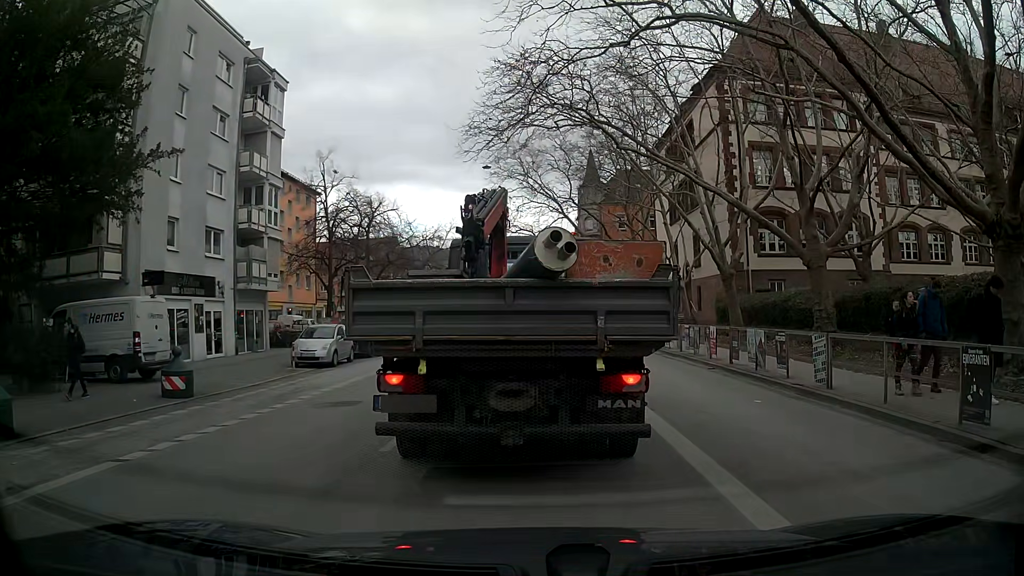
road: secondary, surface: asphalt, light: Day
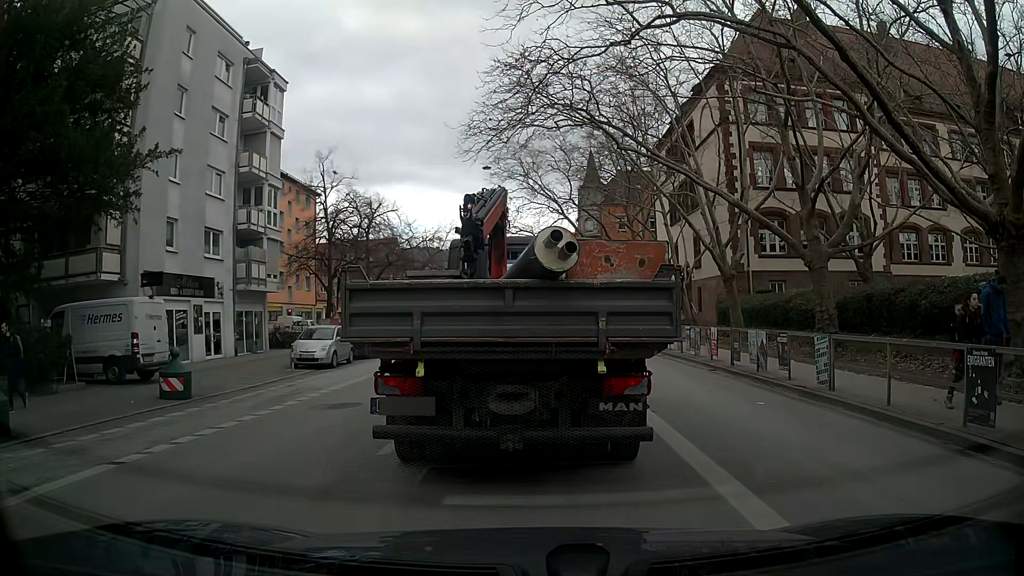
(0.0, +0.2) m; 0°
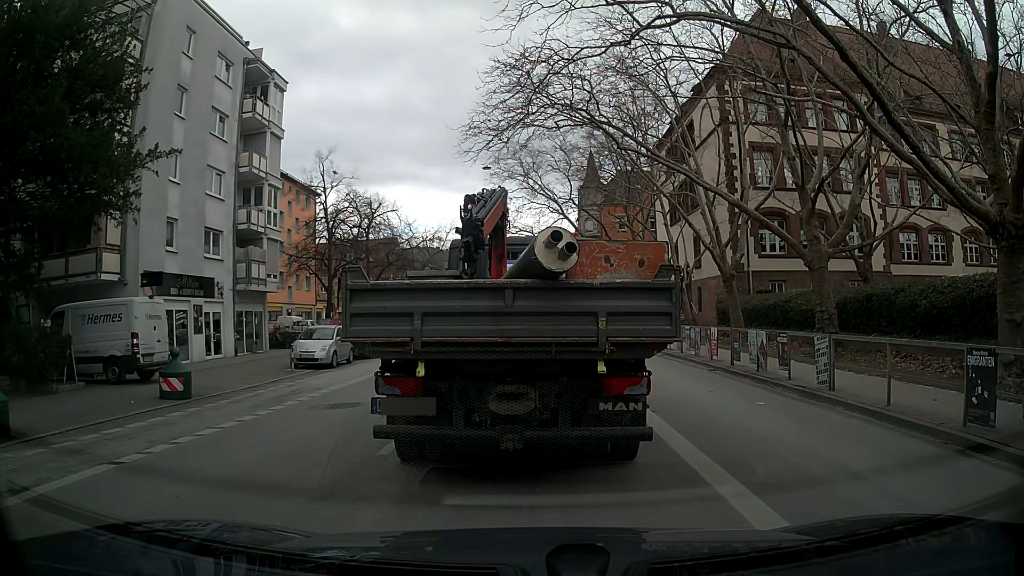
(0.0, 0.0) m; 0°
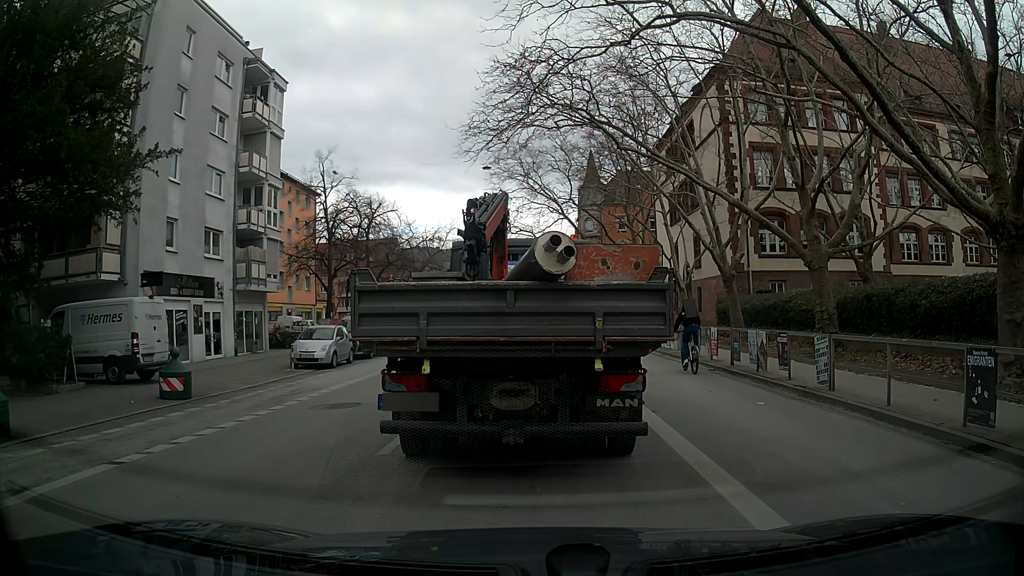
(0.0, 0.0) m; 0°
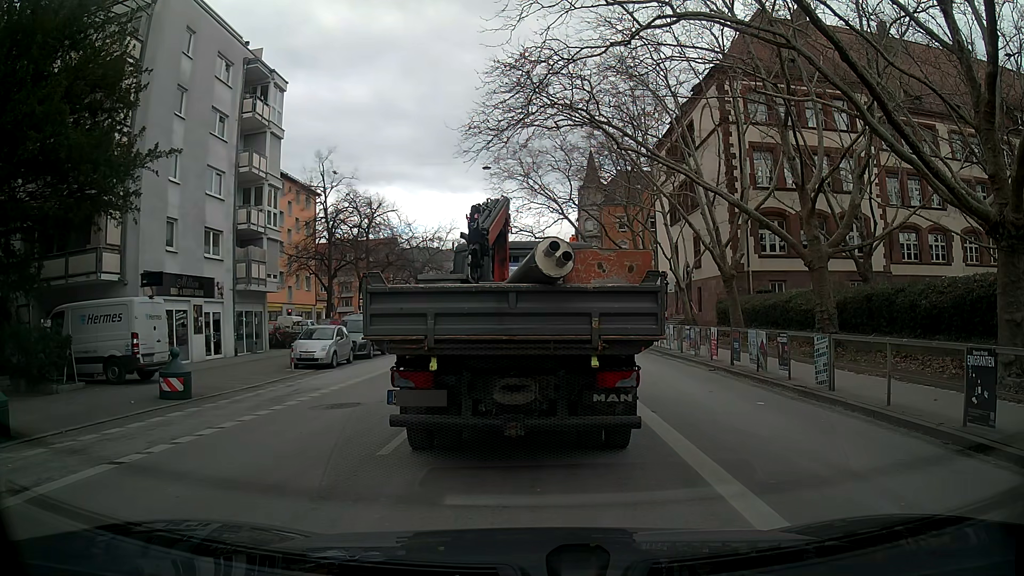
(0.0, 0.0) m; 0°
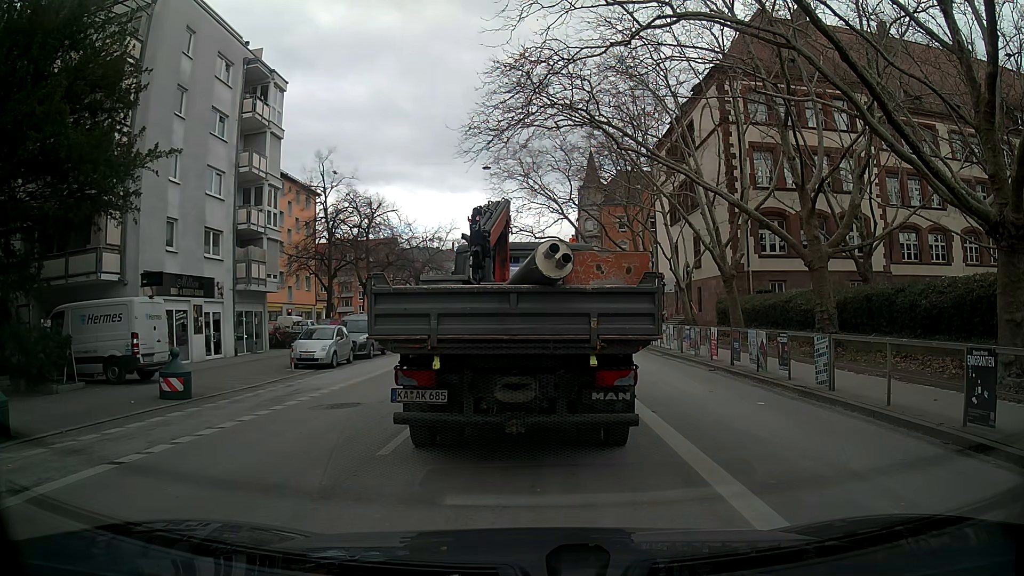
(0.0, 0.0) m; 0°
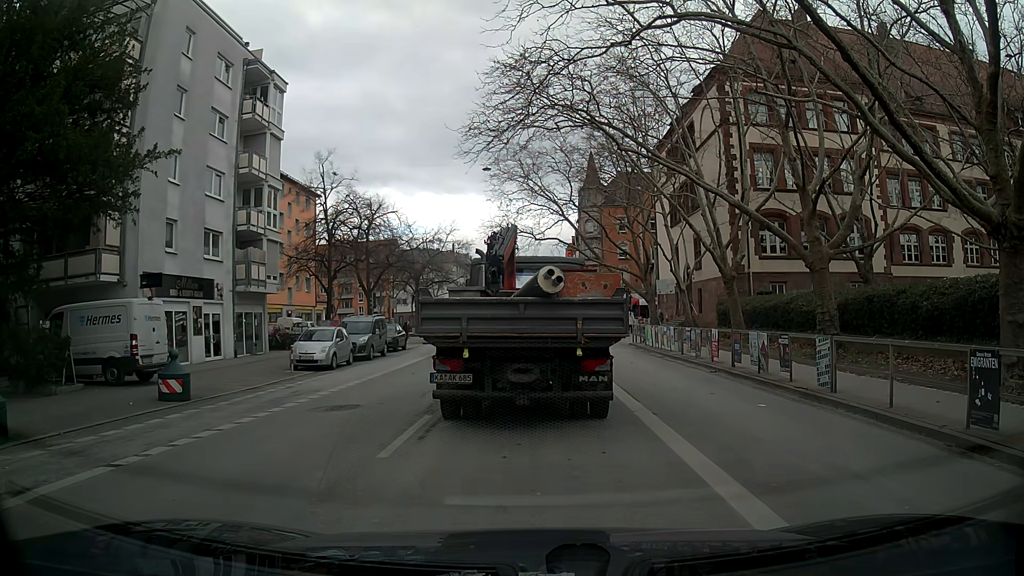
(0.0, 0.0) m; 0°
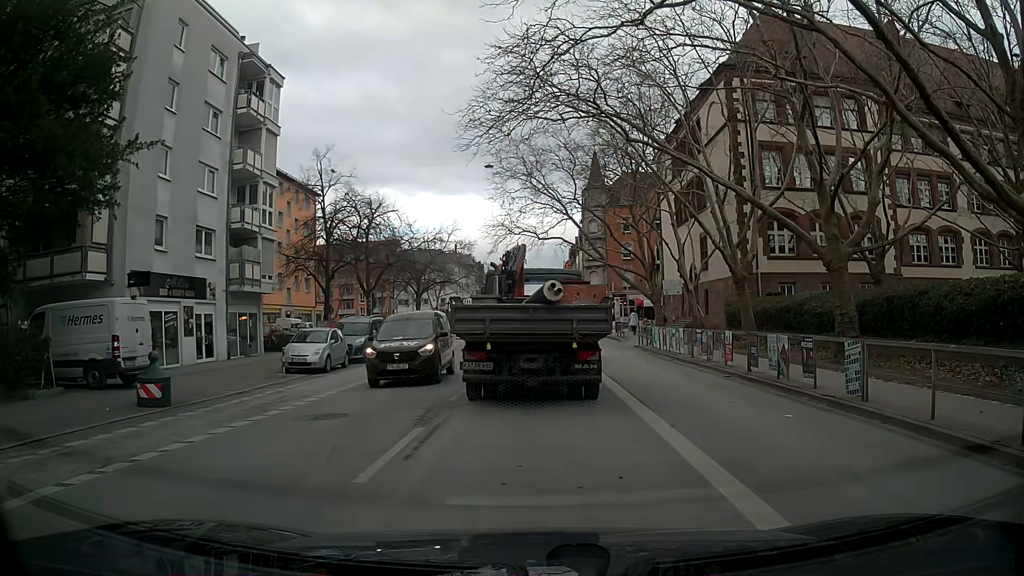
(0.0, +1.1) m; -2°
